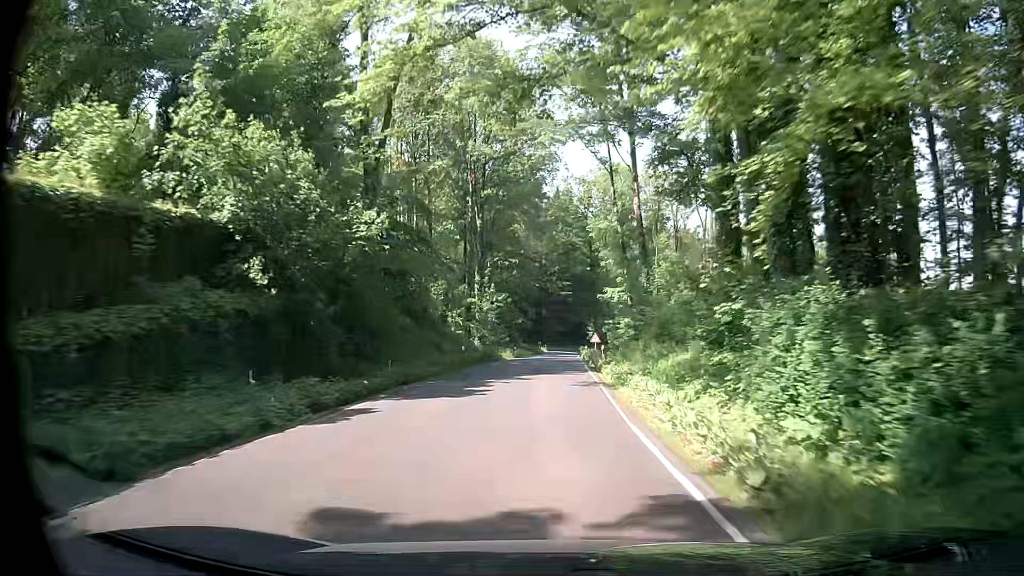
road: secondary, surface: asphalt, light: Day
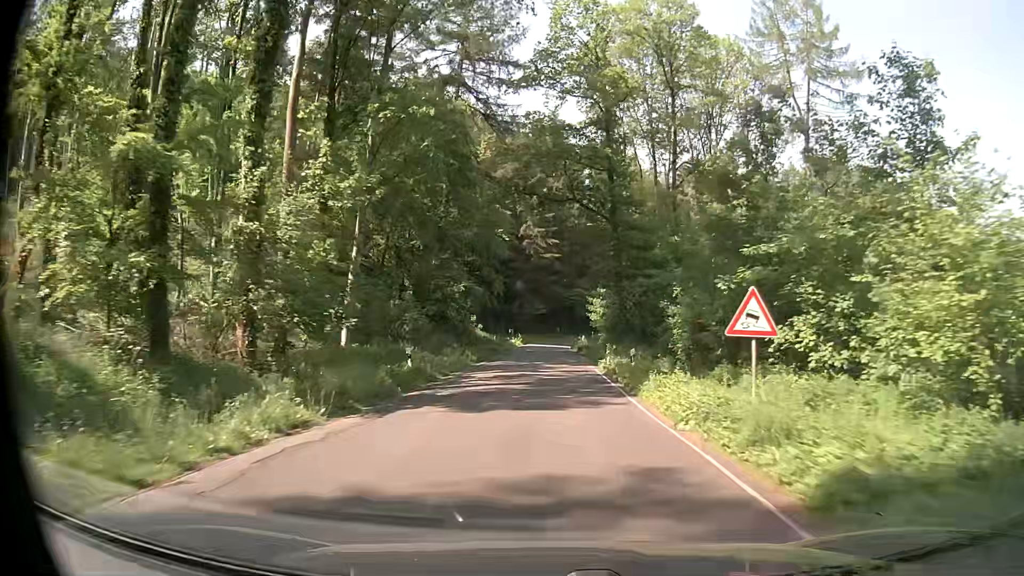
(+0.9, +47.2) m; +2°
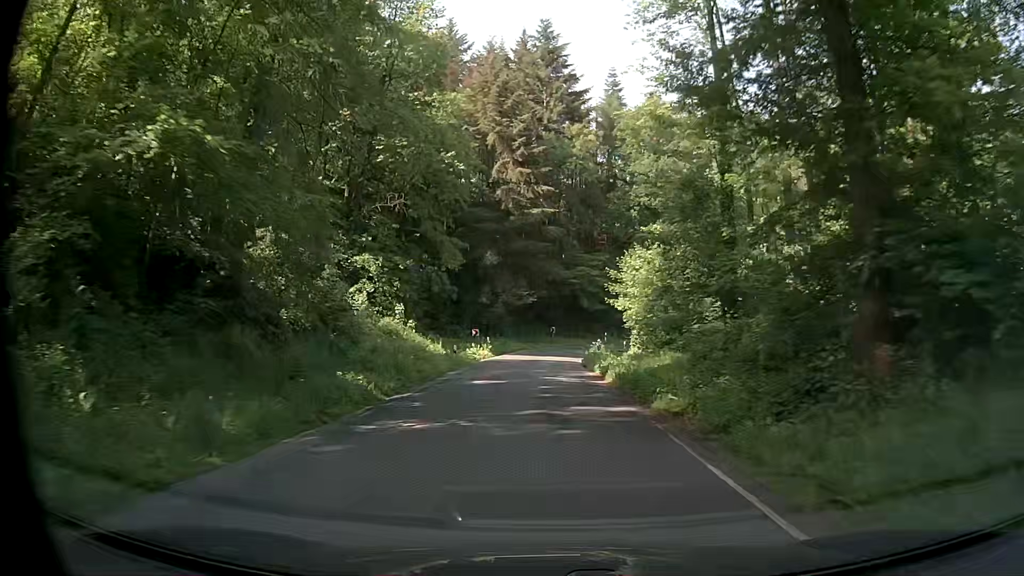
(+0.2, +35.1) m; 0°
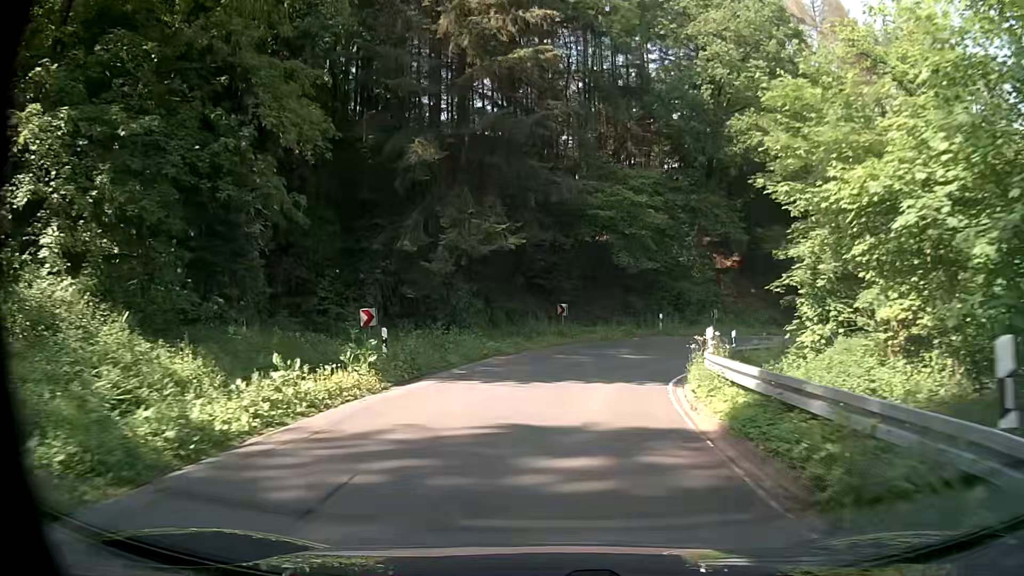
(+0.2, +31.6) m; 0°
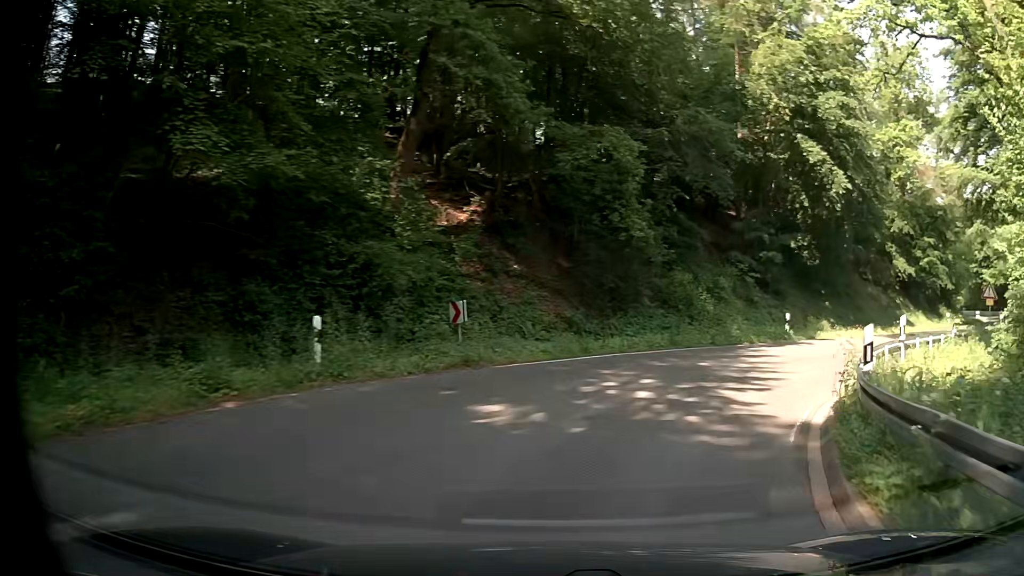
(+3.4, +23.8) m; +26°
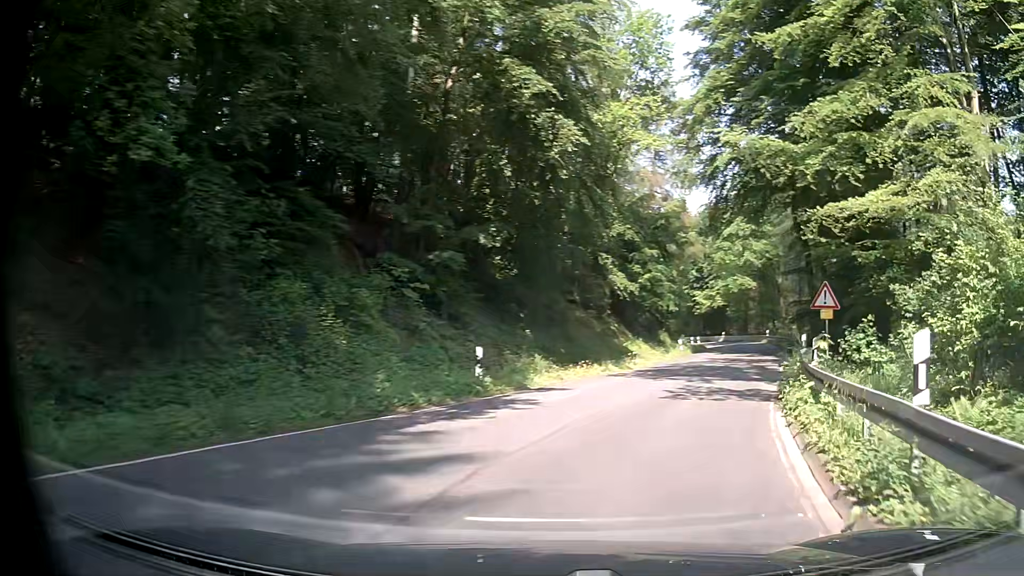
(+2.7, +11.9) m; +26°
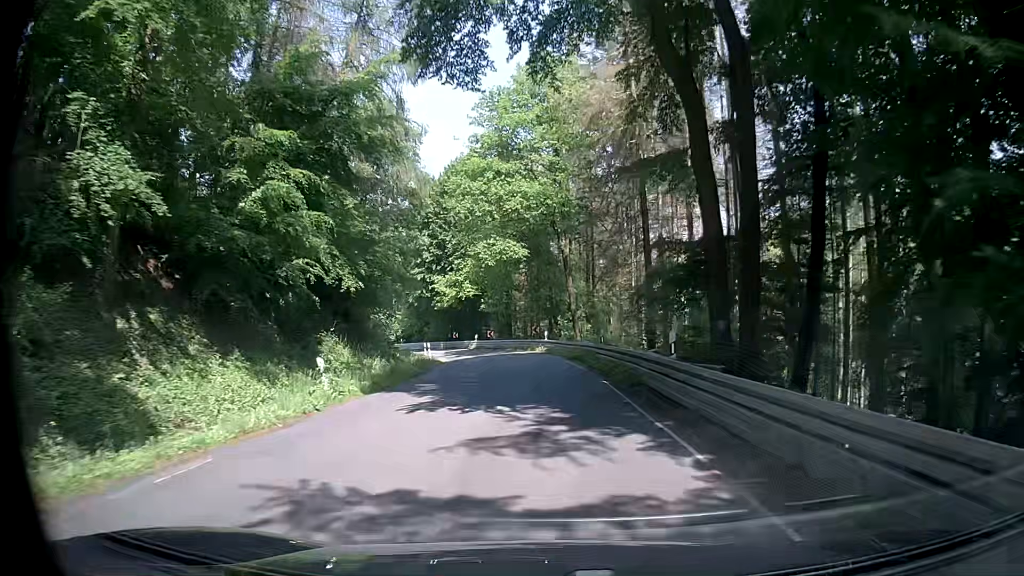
(+9.0, +27.6) m; +22°
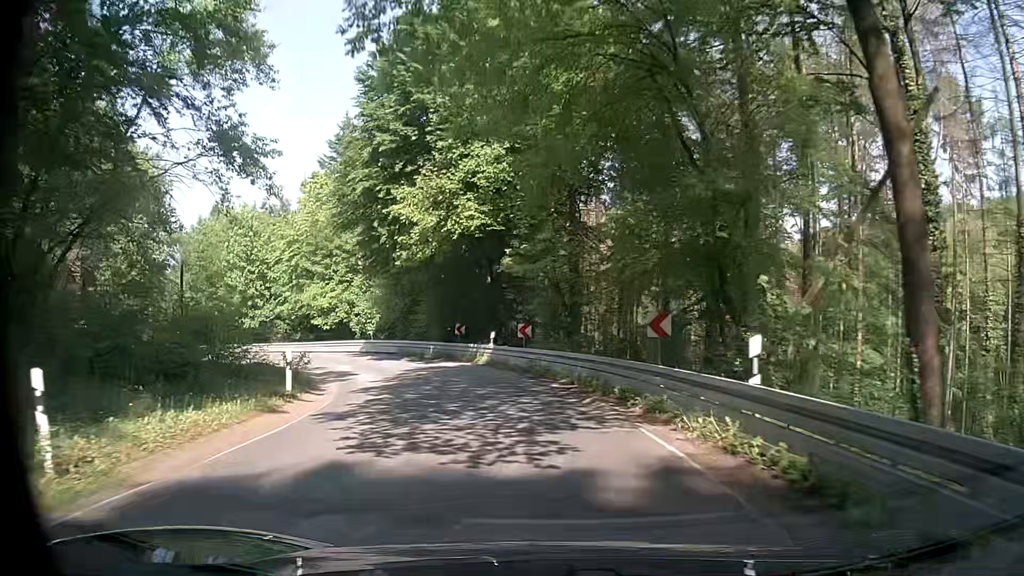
(-0.7, +37.0) m; -4°
(0, +10) (-2, +20) (-5, +29) (-10, +38) (-17, +46) (-24, +53) (-31, +60) (-38, +67) (-45, +74) (-52, +81) m
